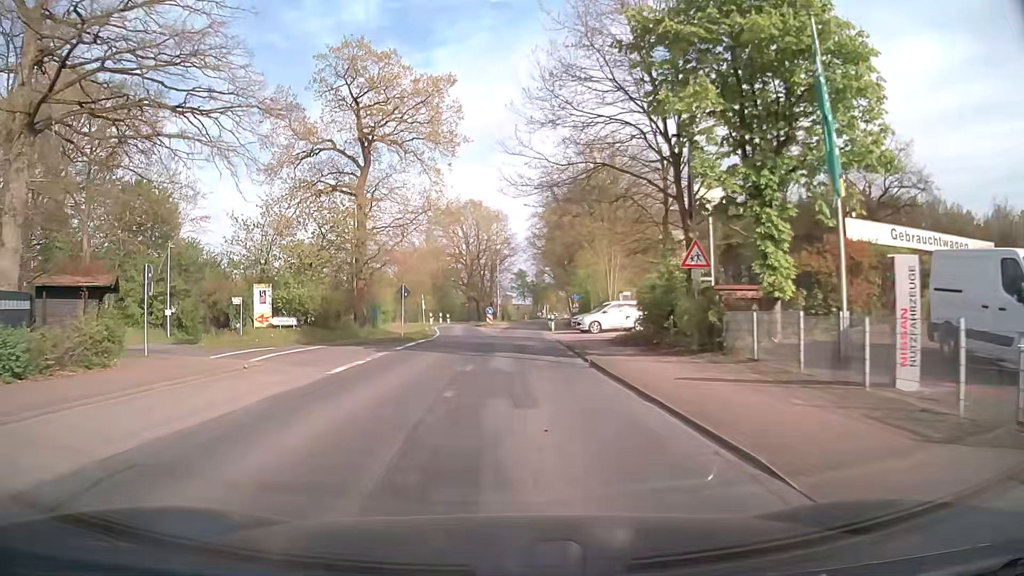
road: secondary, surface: asphalt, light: Day
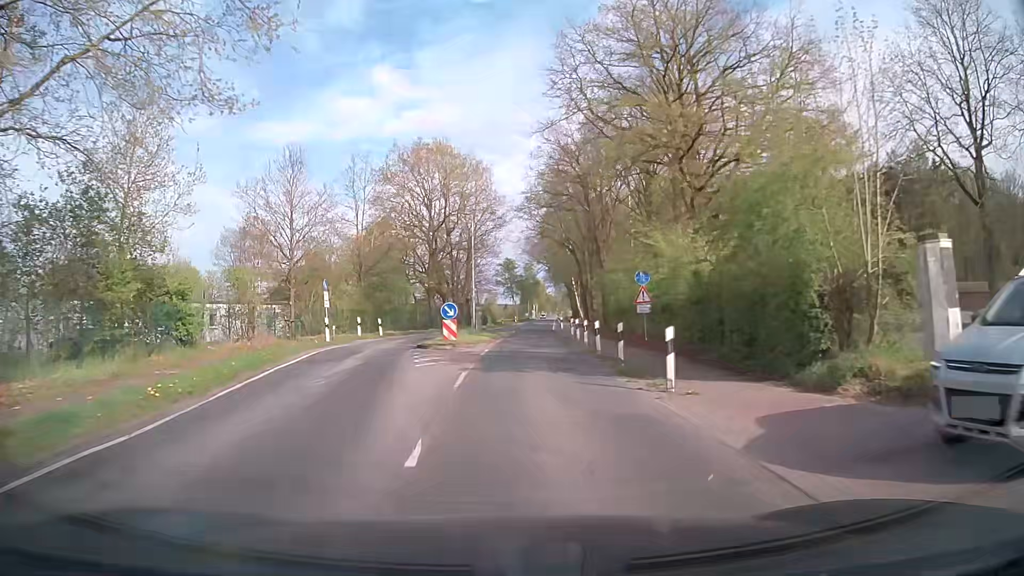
(+0.1, +33.6) m; +2°
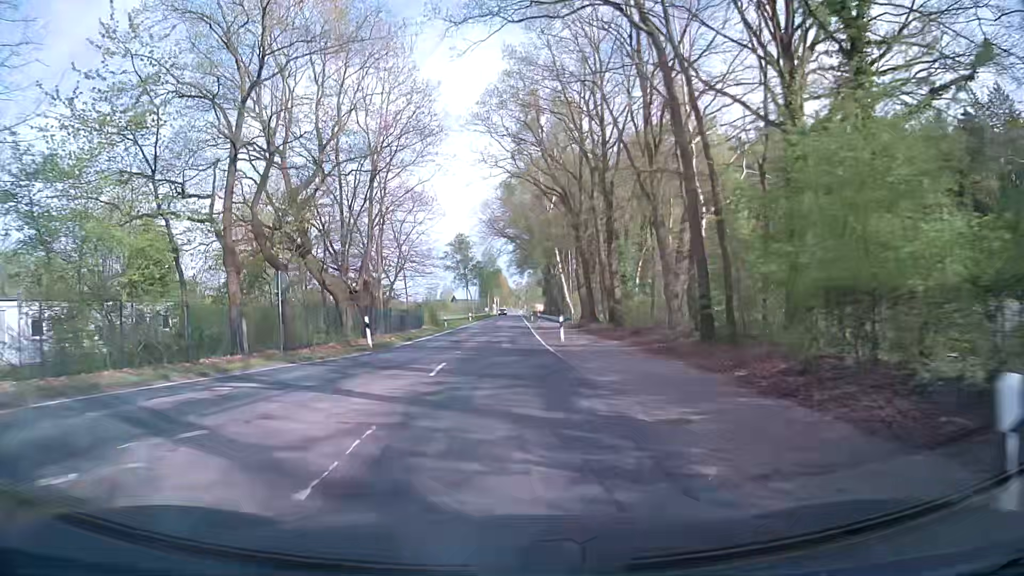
(+0.9, +34.1) m; +3°
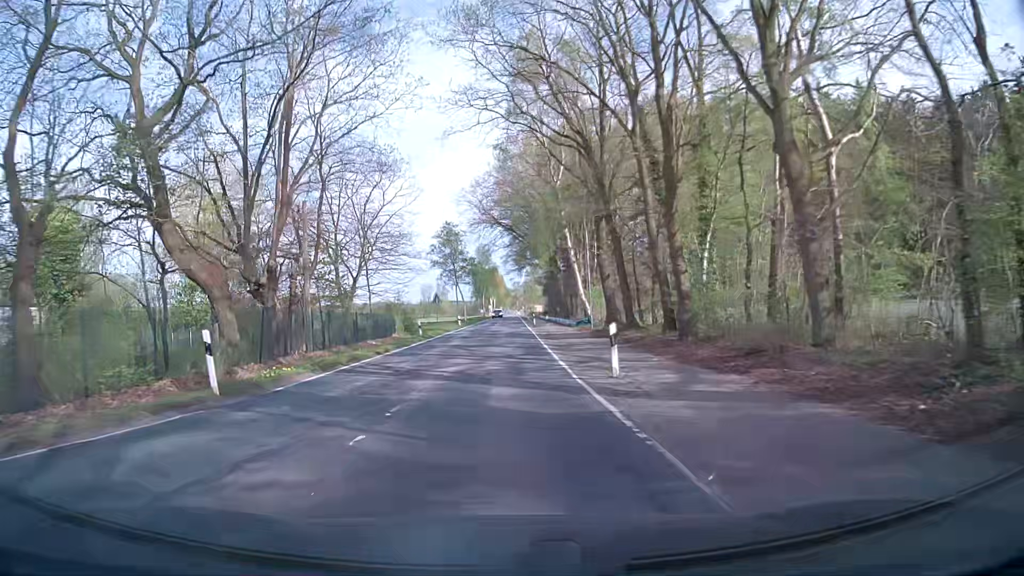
(0.0, +14.0) m; +1°
(0, +10) (0, +20) (0, +30) (0, +40) (0, +50) (0, +60) (0, +70) (0, +80) (0, +90) (0, +100) m
